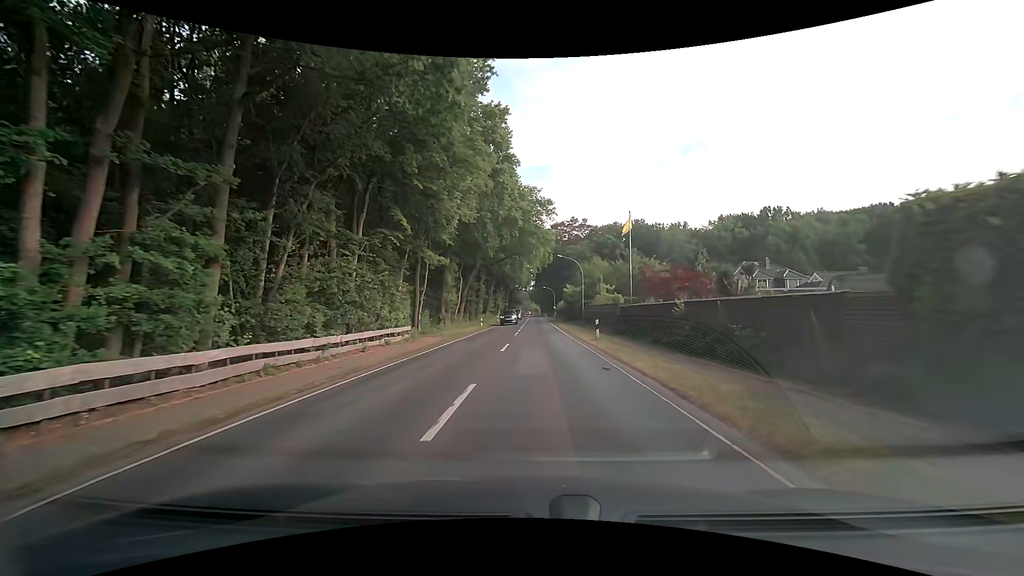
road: secondary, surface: asphalt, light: Day
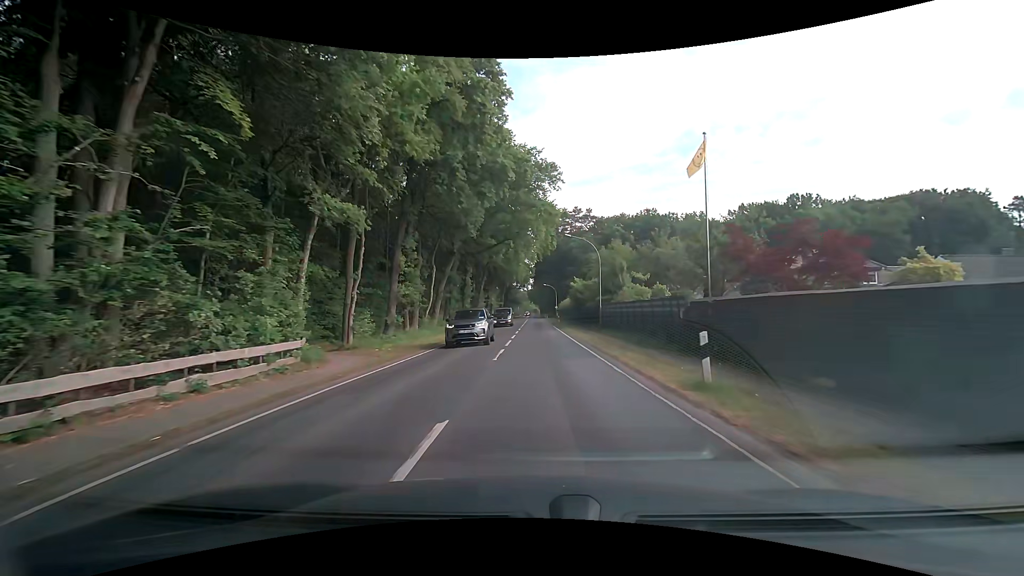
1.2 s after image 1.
(-0.1, +15.0) m; 0°
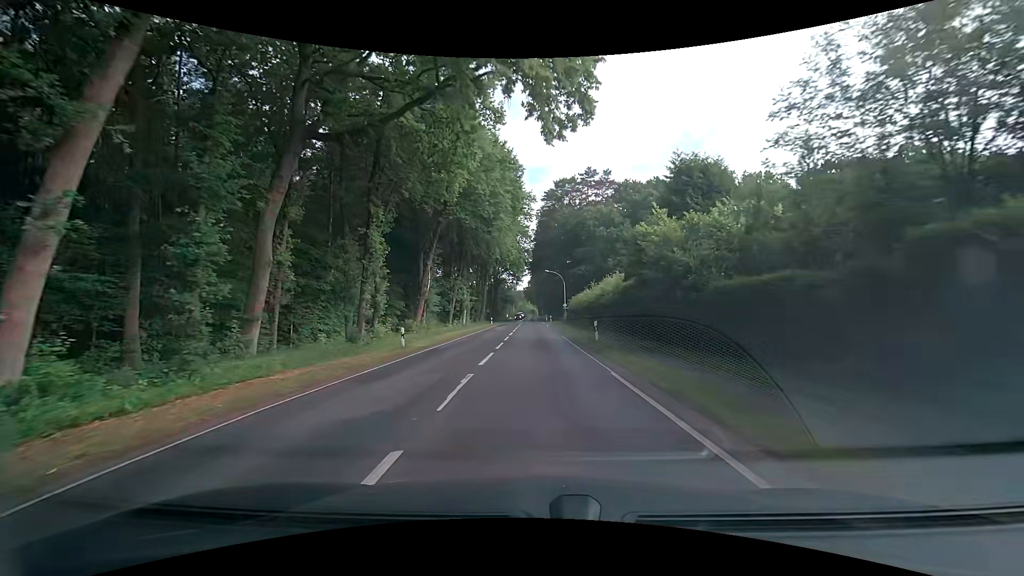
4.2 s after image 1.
(+0.2, +37.4) m; +1°
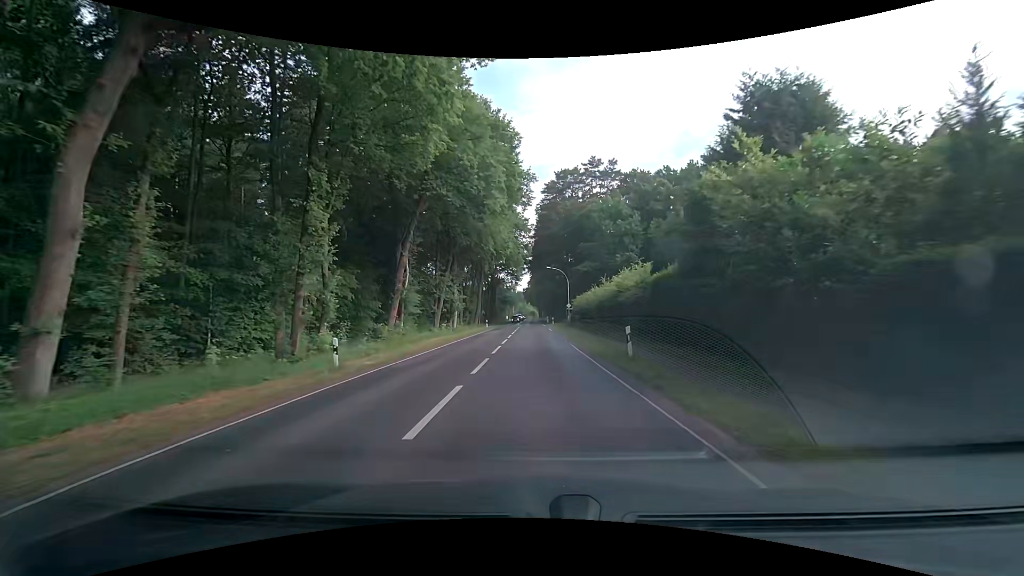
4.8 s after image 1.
(0.0, +7.5) m; 0°
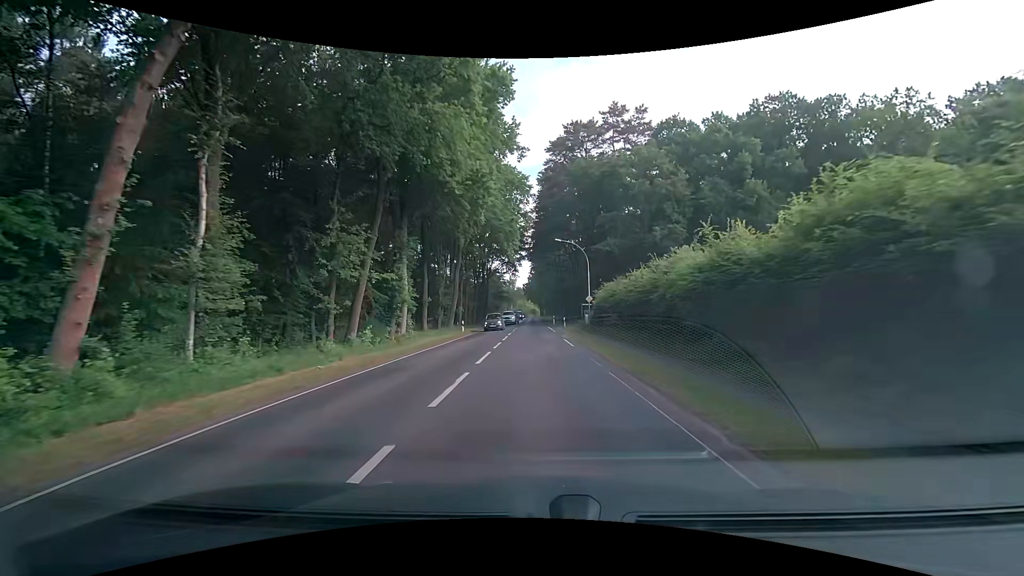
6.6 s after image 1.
(-0.1, +22.4) m; -2°
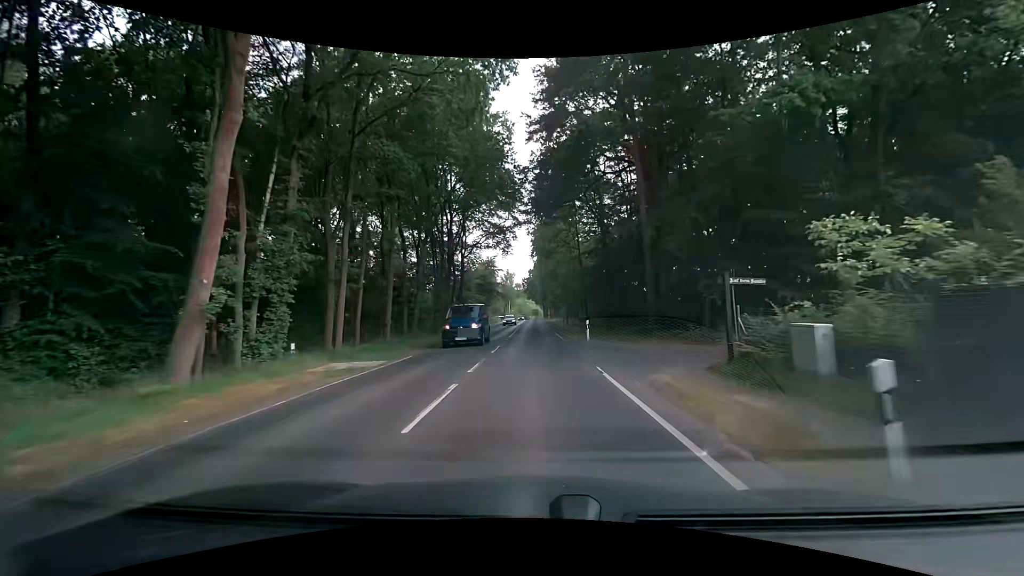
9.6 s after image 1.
(+0.8, +37.6) m; +2°
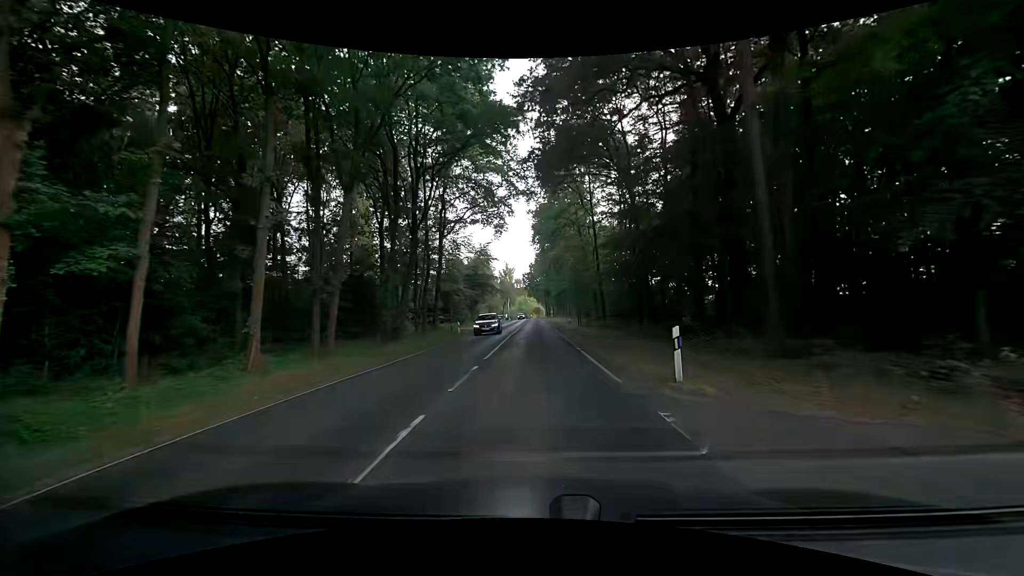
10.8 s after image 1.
(-0.1, +15.3) m; -1°
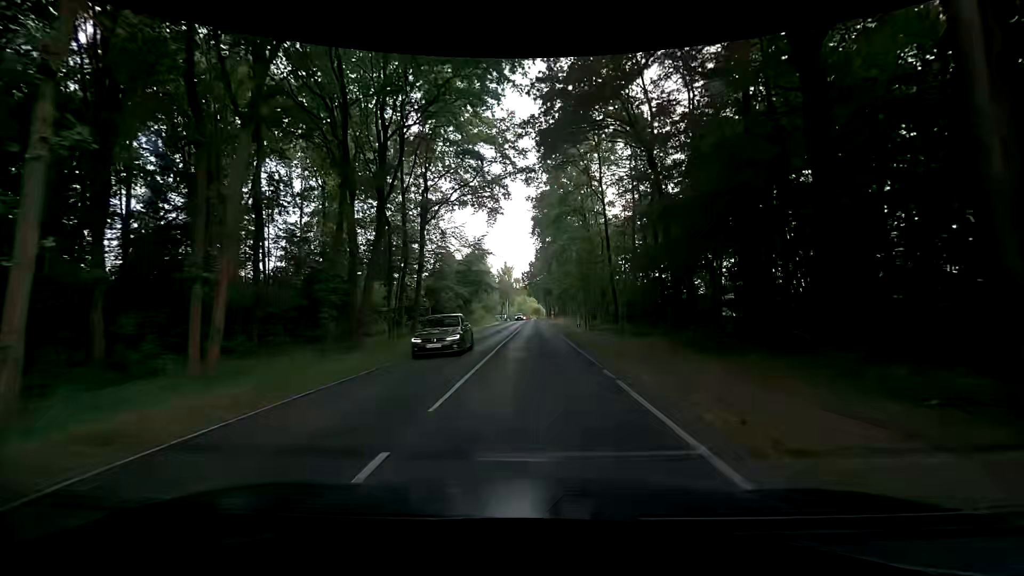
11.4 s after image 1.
(-0.1, +7.7) m; -1°
(0, +10) (0, +20) (0, +30) (0, +40) (+1, +50) (+1, +60) (+1, +70) (+1, +80) (+1, +90) (+1, +100) m
